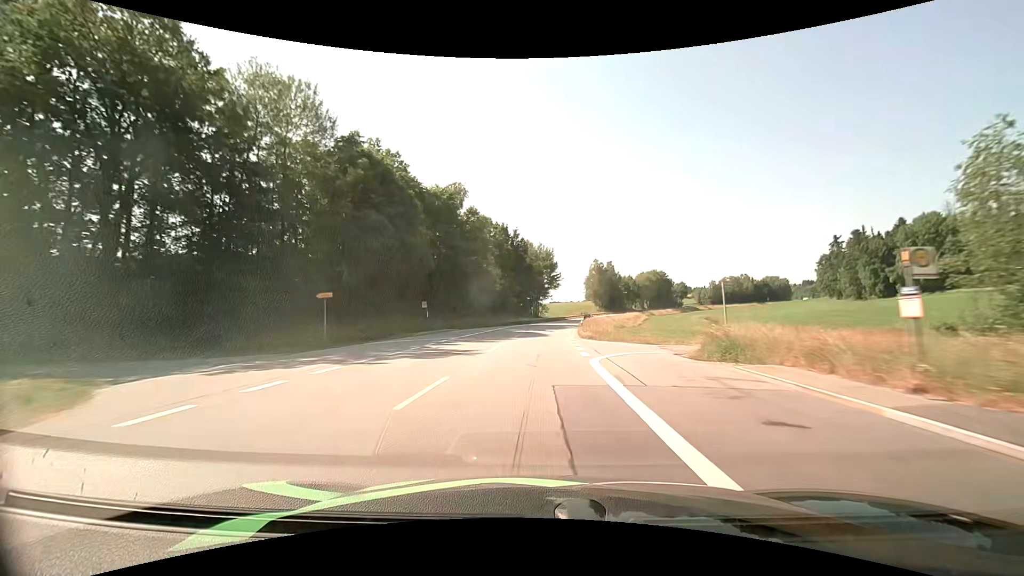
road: primary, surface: asphalt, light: Day
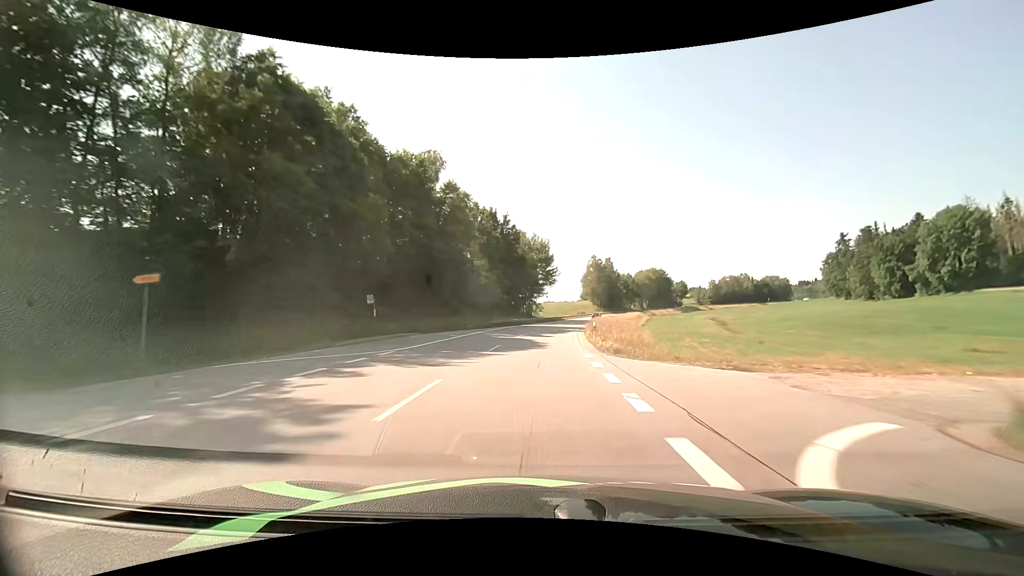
(+0.1, +12.9) m; +1°
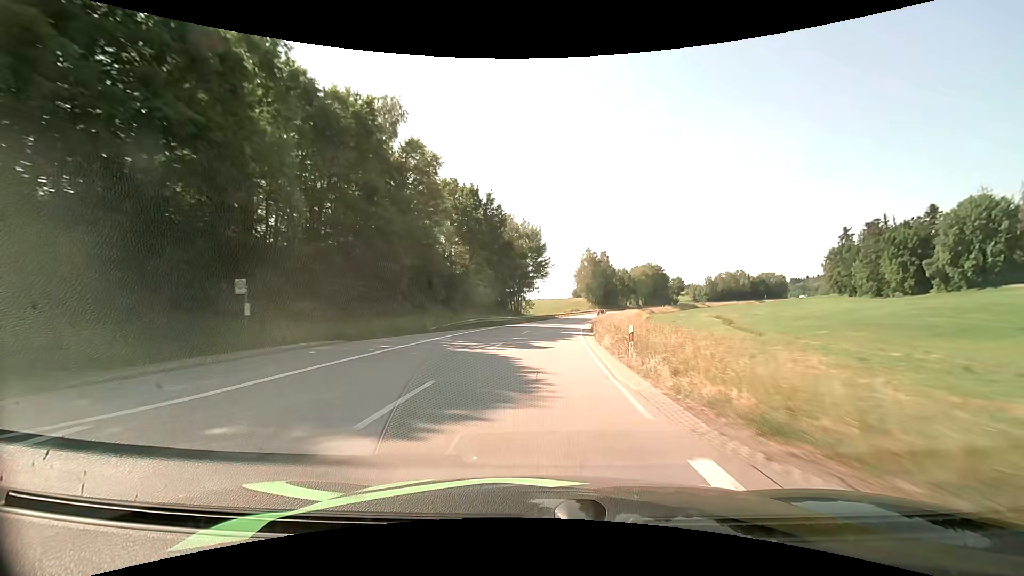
(+0.1, +12.9) m; +1°
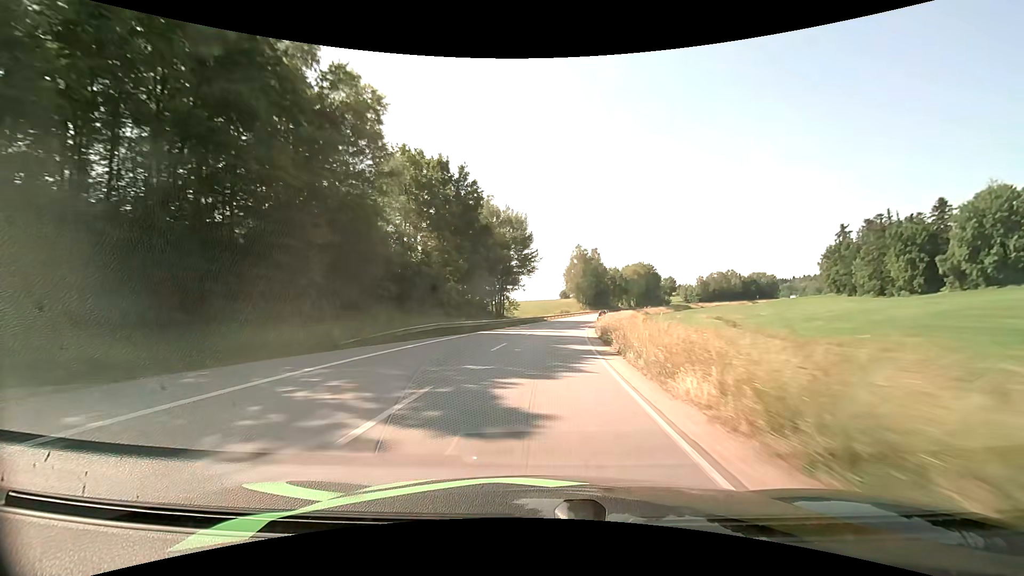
(+0.1, +12.8) m; +1°
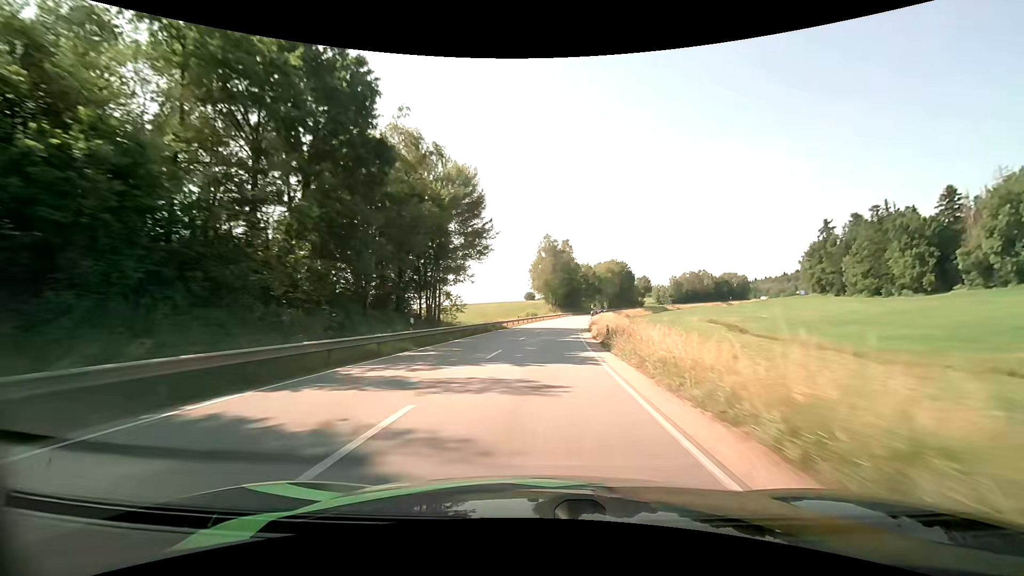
(+0.9, +25.8) m; +4°
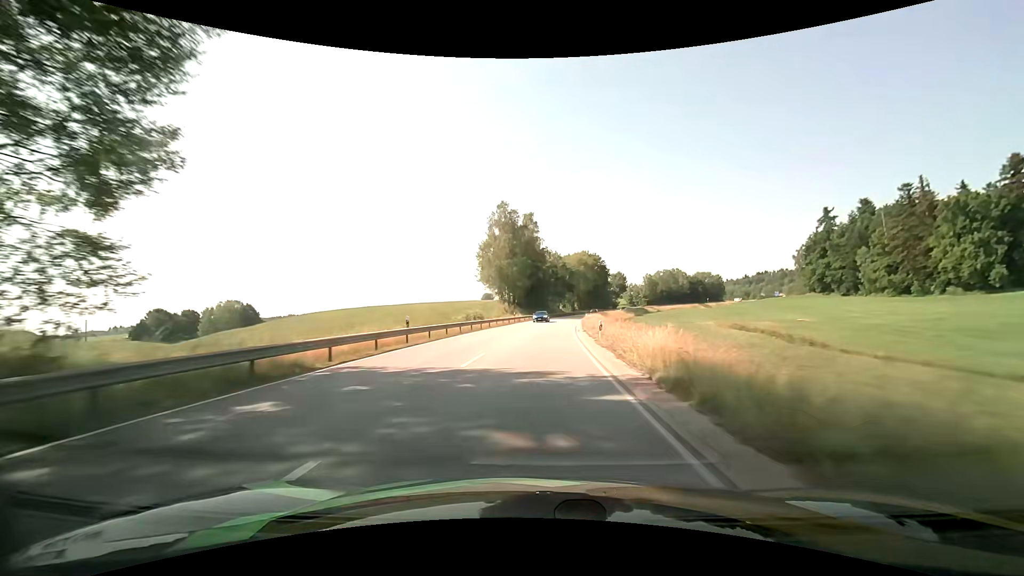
(+1.6, +39.4) m; +4°
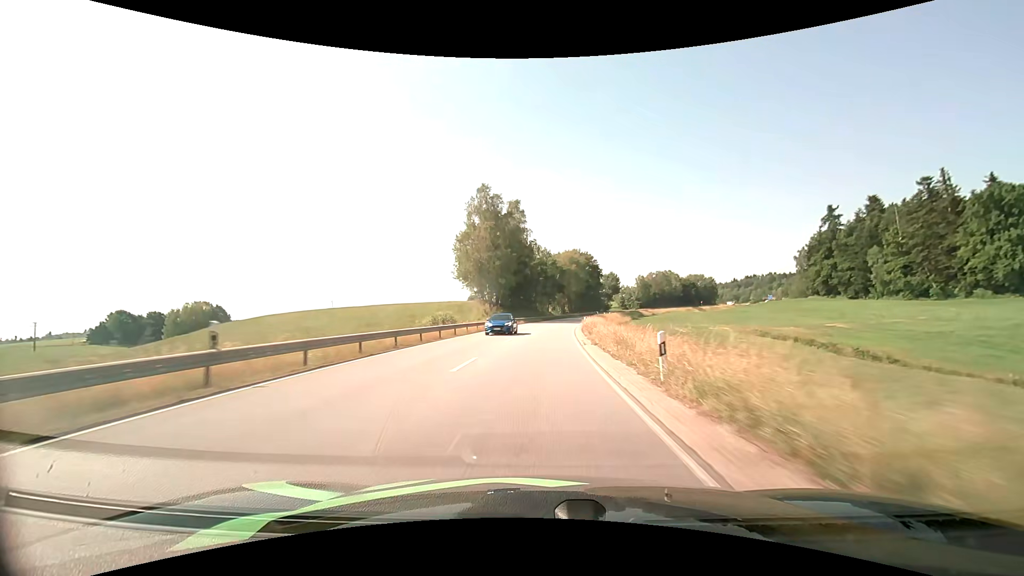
(+0.2, +13.4) m; +2°
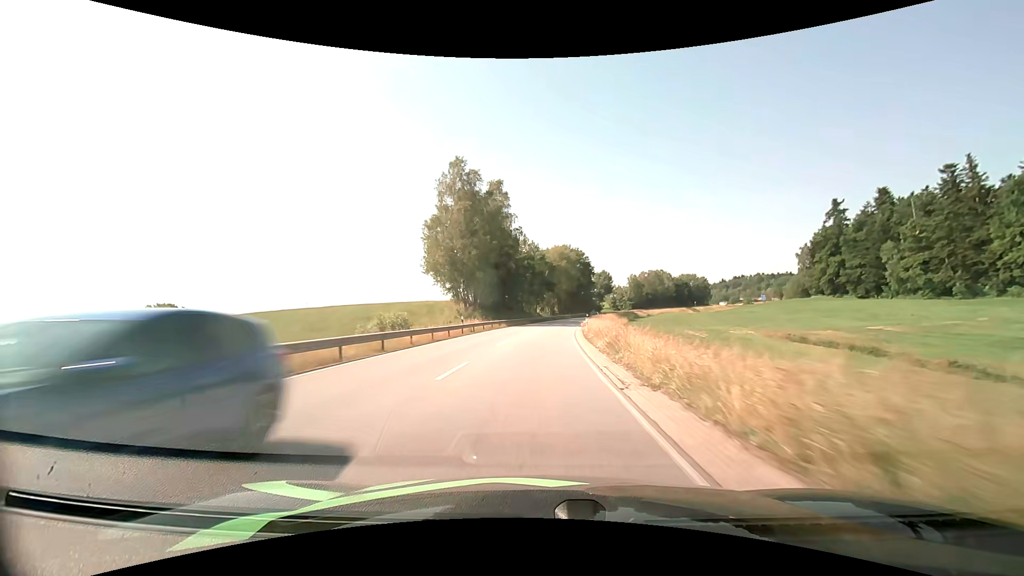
(+0.2, +13.5) m; +1°
(0, +10) (0, +20) (+1, +30) (+1, +40) (+2, +50) (+3, +60) (+5, +70) (+6, +80) (+8, +90) (+9, +99) m
